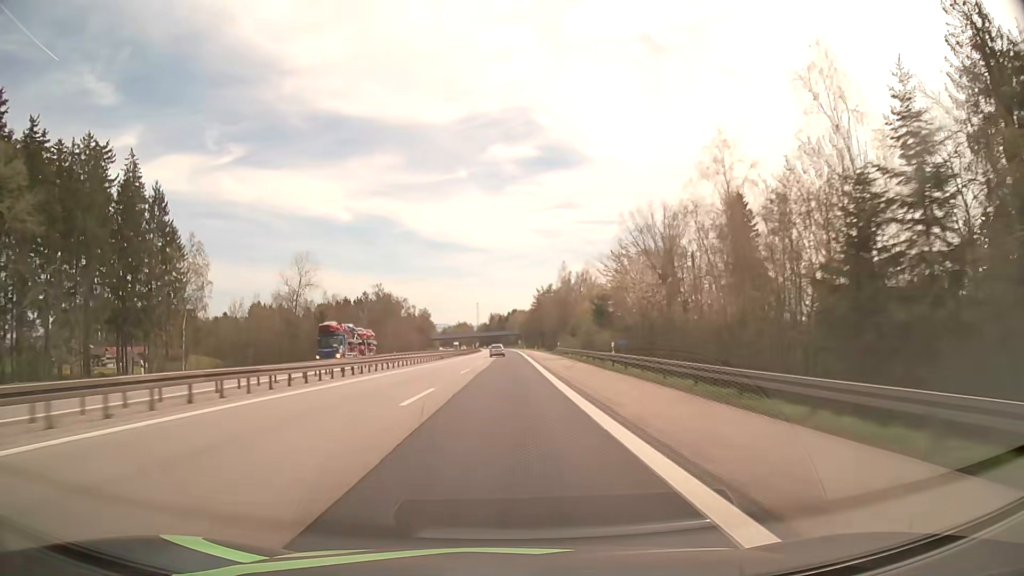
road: motorway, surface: asphalt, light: Day
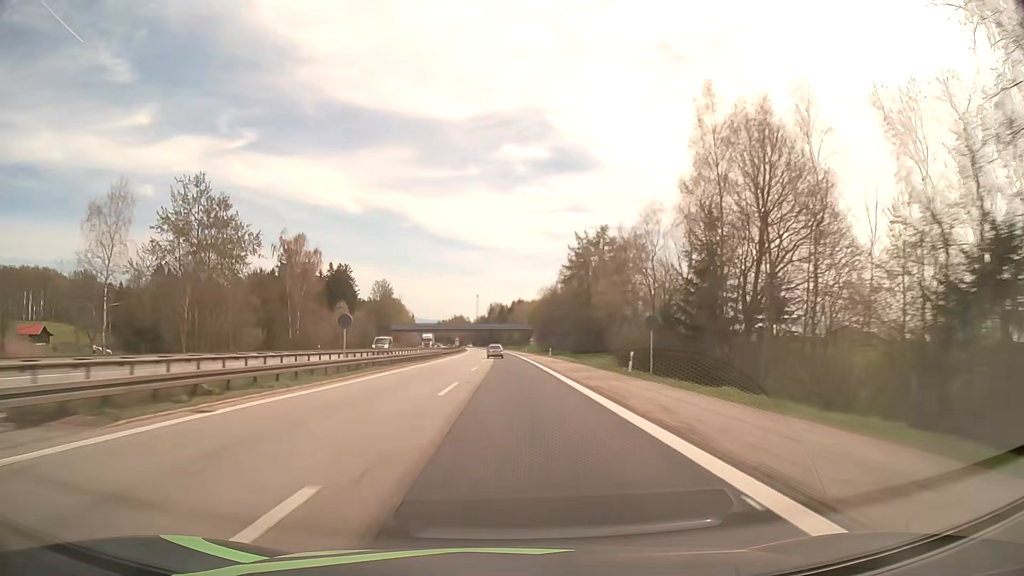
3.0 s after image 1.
(+0.2, +104.8) m; 0°
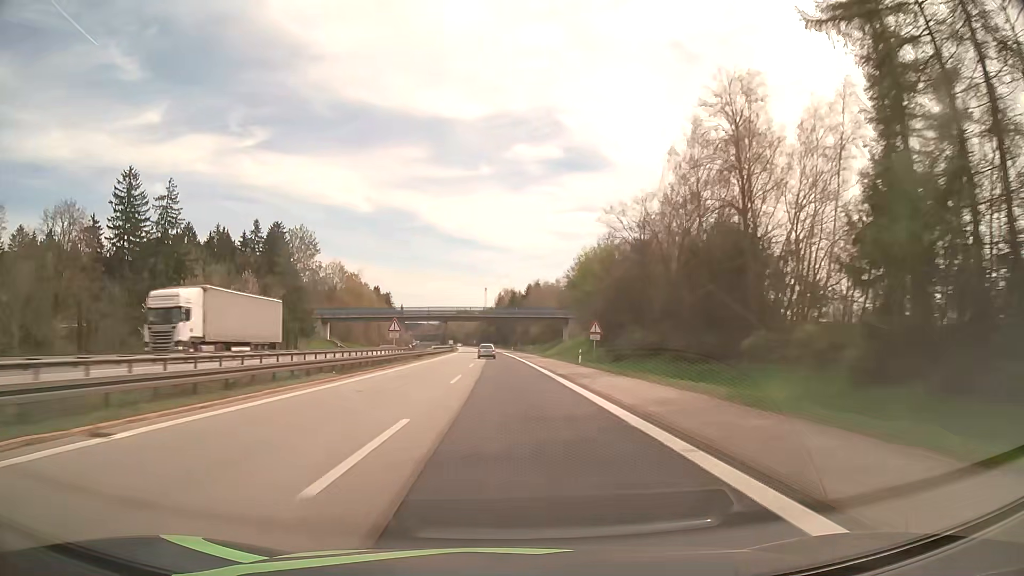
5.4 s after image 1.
(-0.5, +84.1) m; -1°
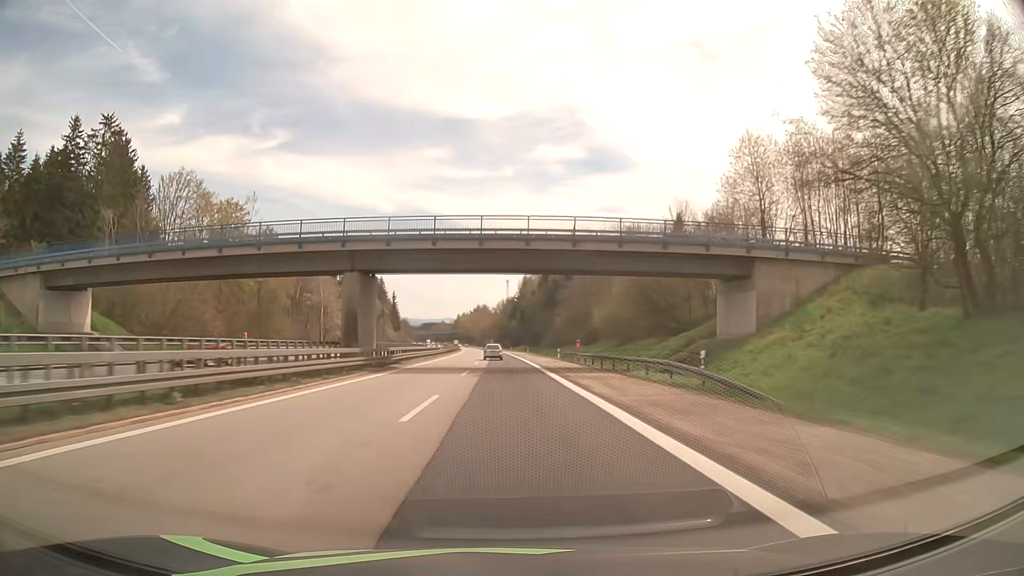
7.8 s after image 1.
(-1.3, +84.1) m; -2°
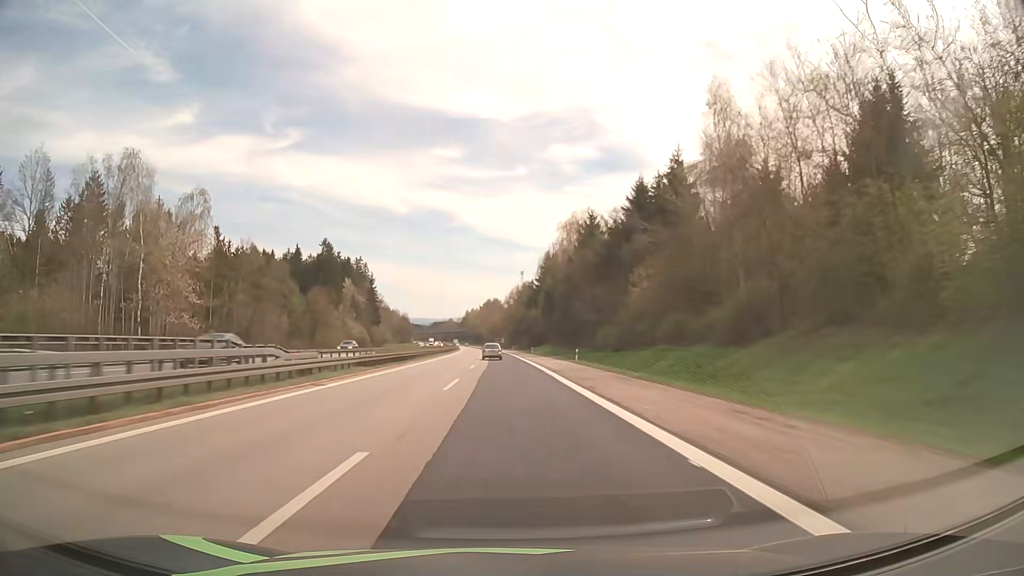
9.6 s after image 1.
(-0.7, +63.5) m; -1°
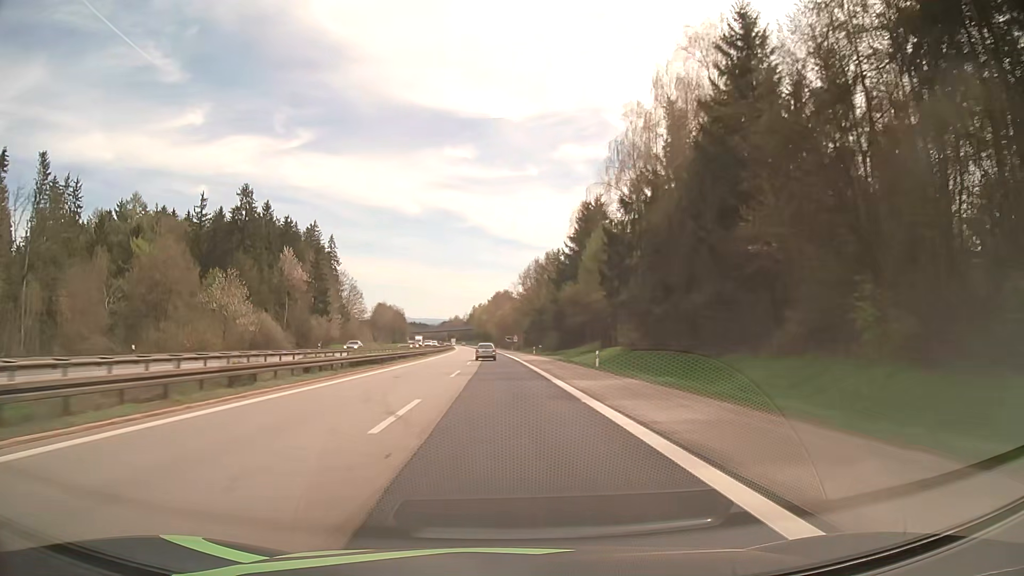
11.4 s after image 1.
(-0.5, +64.0) m; -1°
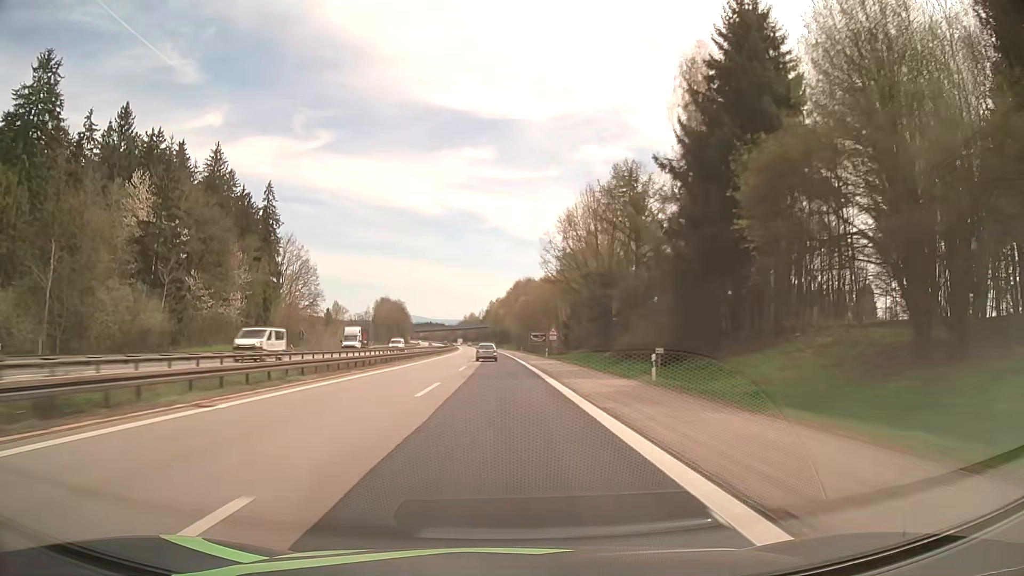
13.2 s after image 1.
(-0.8, +64.5) m; -2°
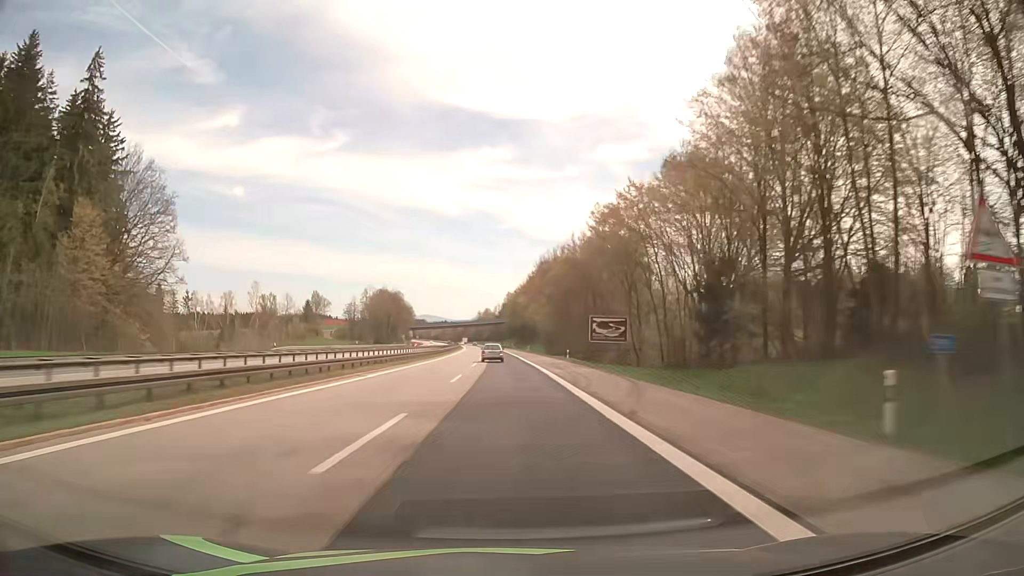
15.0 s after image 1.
(-0.9, +64.9) m; -2°
(0, +10) (0, +20) (0, +30) (0, +40) (0, +50) (-1, +60) (-1, +70) (-1, +80) (-1, +90) (-2, +100) m
